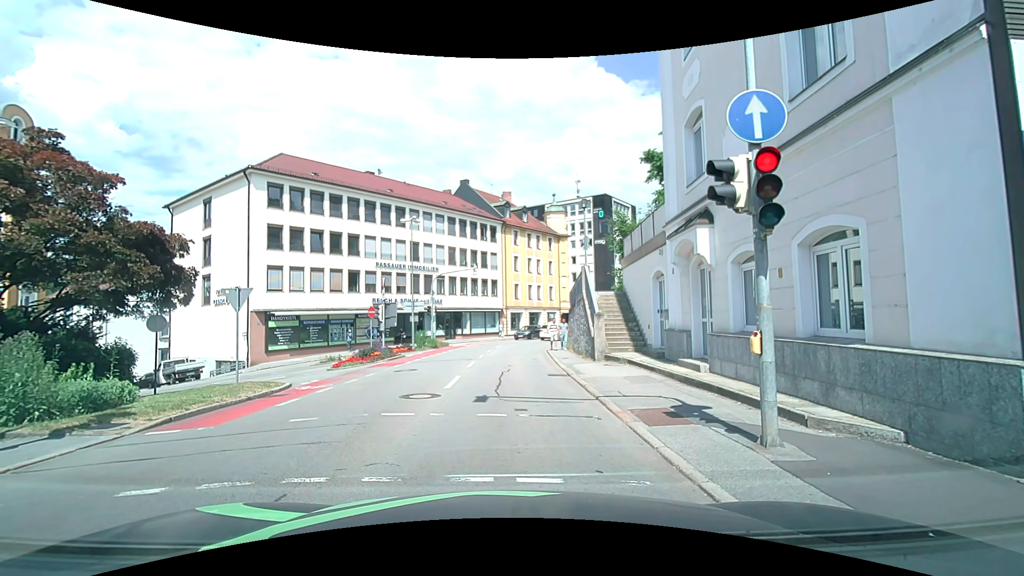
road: tertiary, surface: asphalt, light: Day
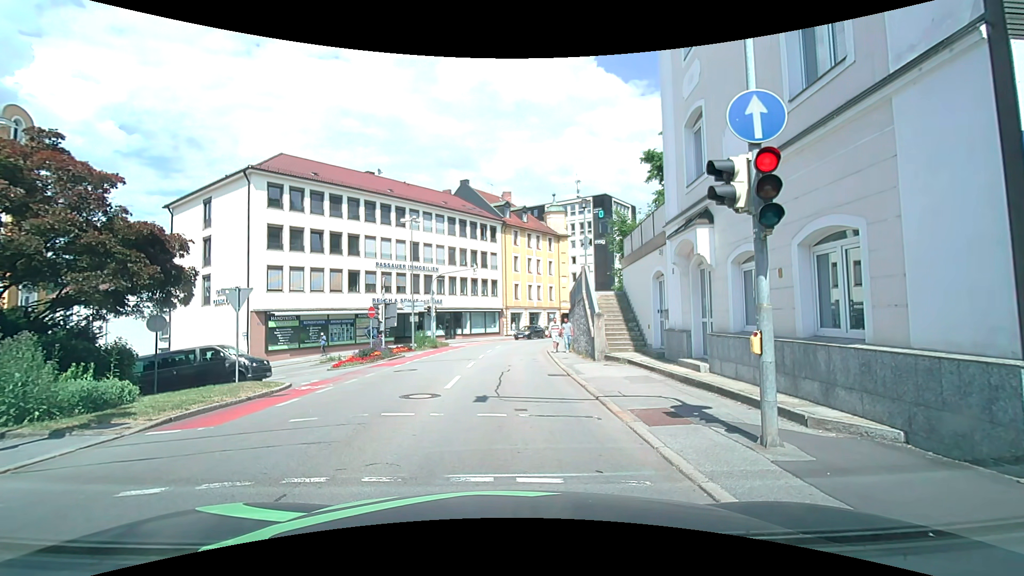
(0.0, 0.0) m; 0°
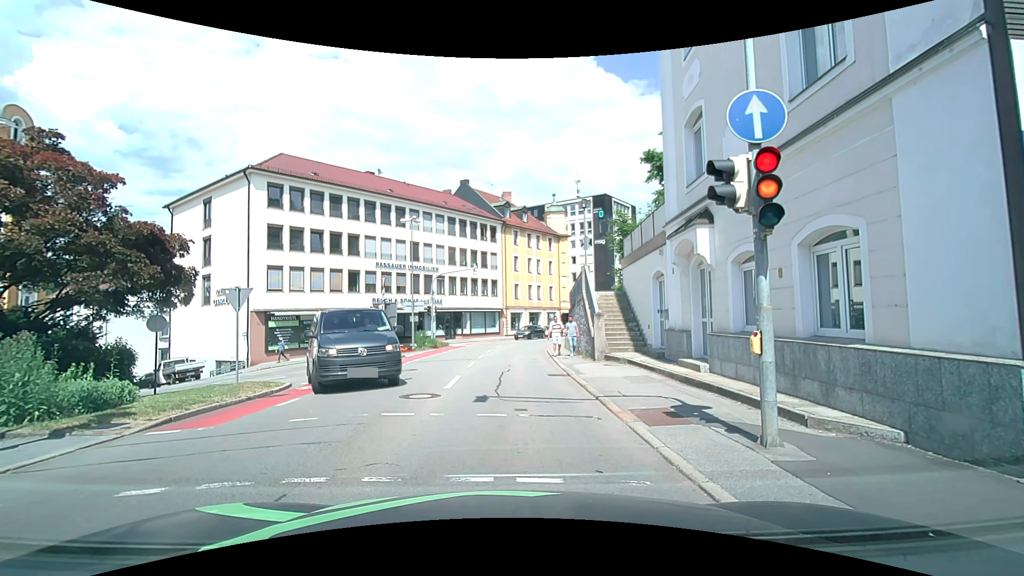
(0.0, 0.0) m; 0°
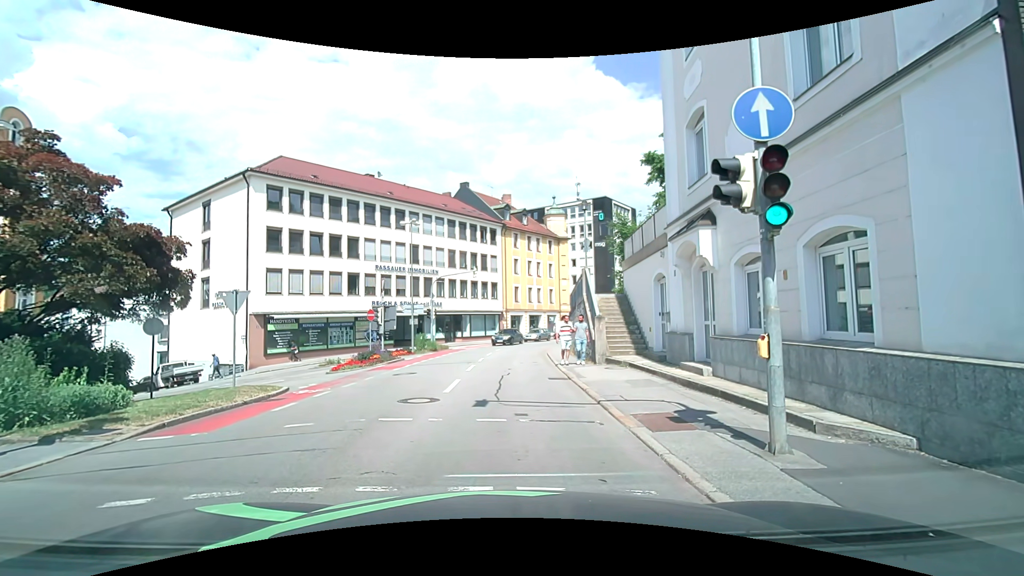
(0.0, +0.2) m; 0°
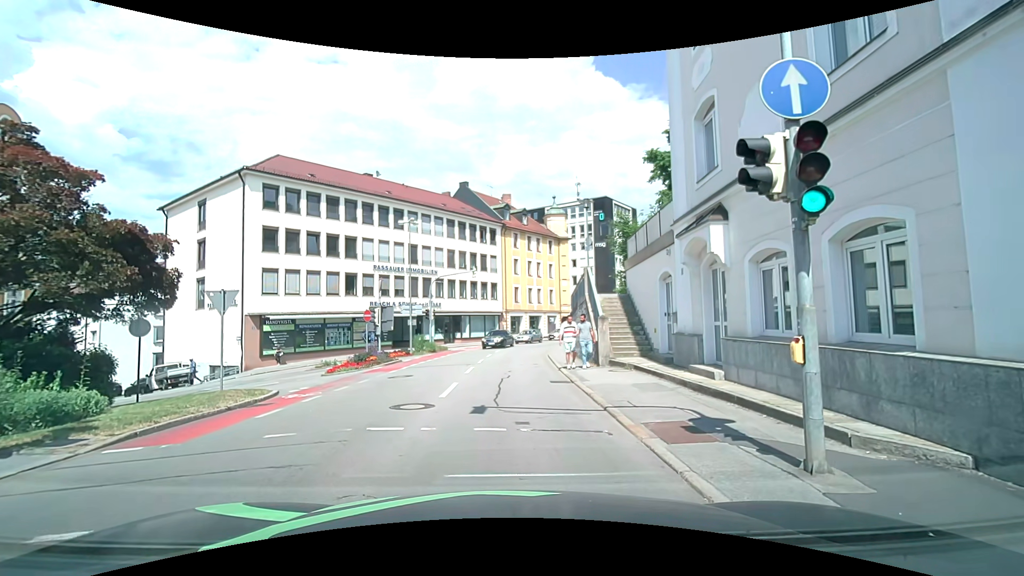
(0.0, +0.7) m; +2°
